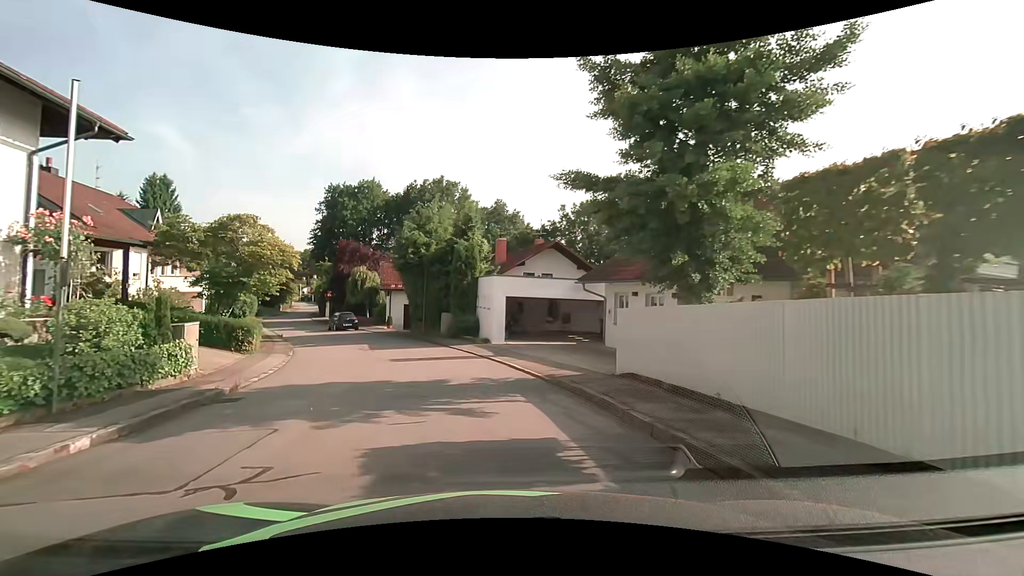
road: residential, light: Day
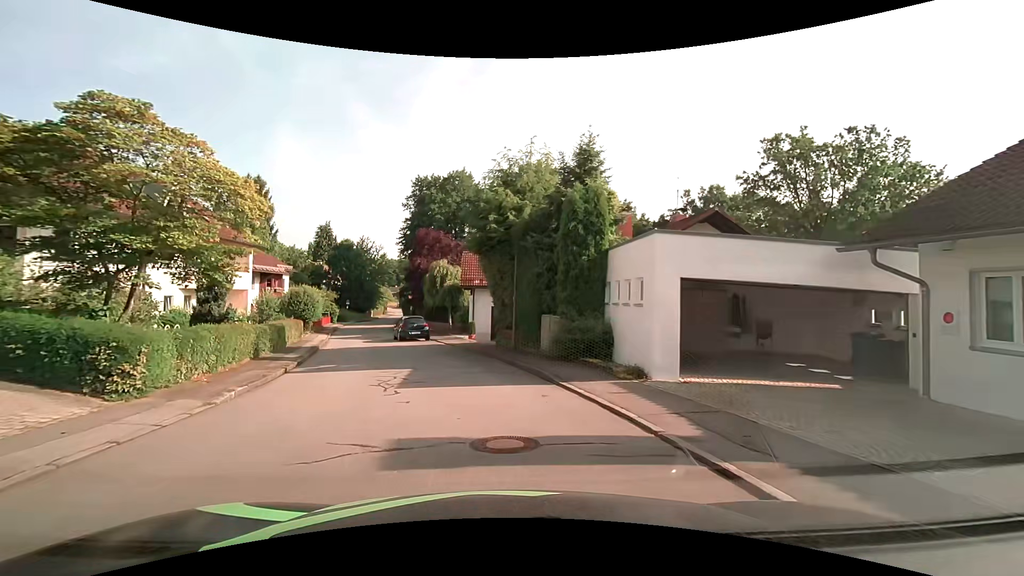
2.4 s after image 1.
(-1.2, +12.1) m; -11°
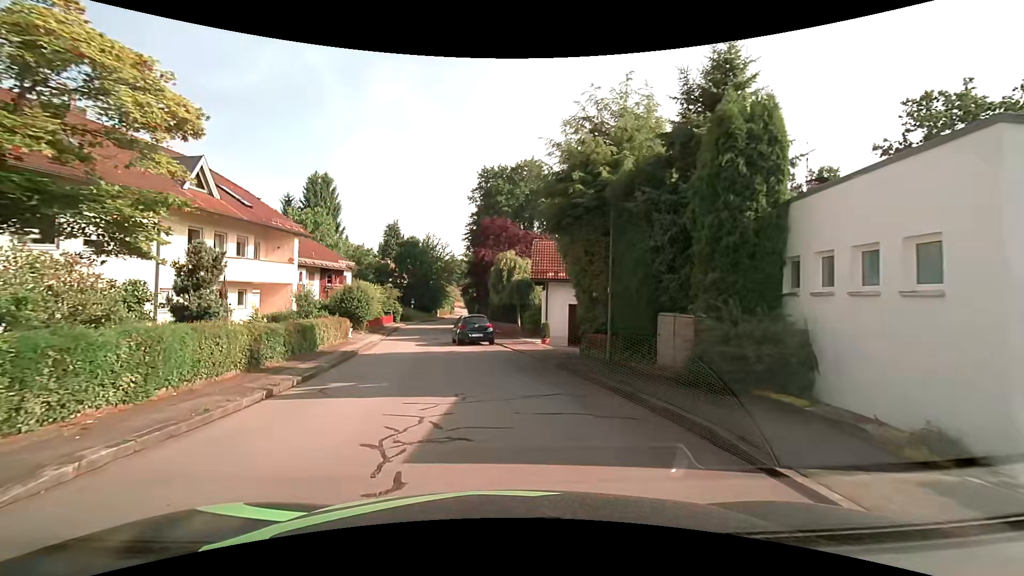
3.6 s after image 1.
(-0.4, +5.7) m; -9°
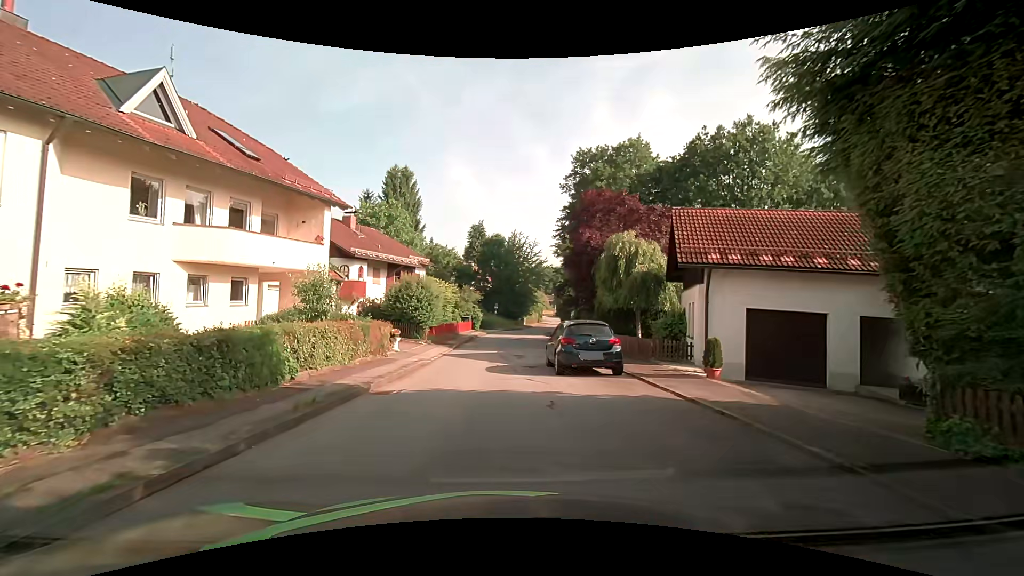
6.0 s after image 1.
(-0.9, +10.3) m; -10°
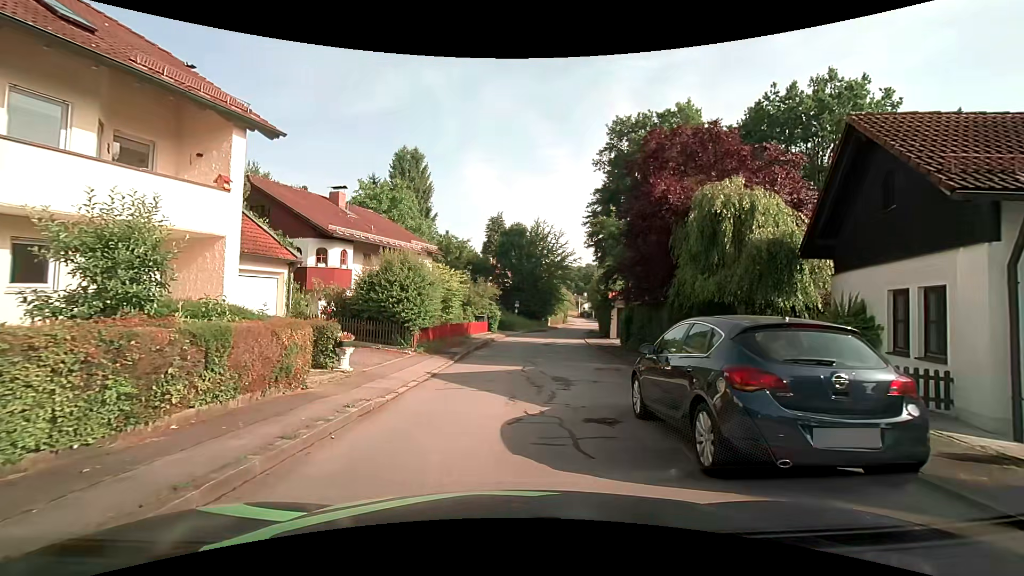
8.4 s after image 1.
(-0.2, +8.8) m; -2°
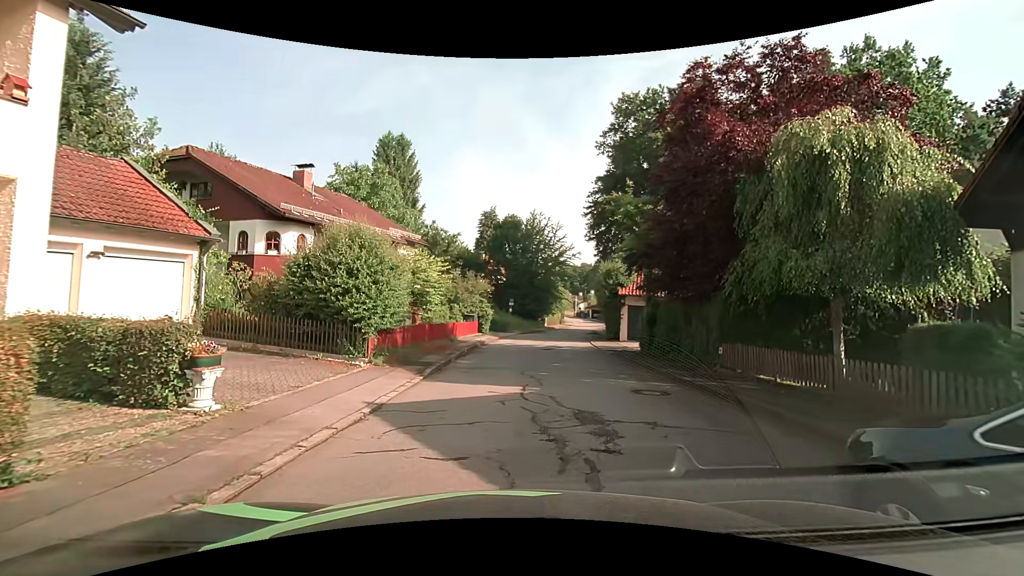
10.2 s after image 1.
(0.0, +5.0) m; +1°
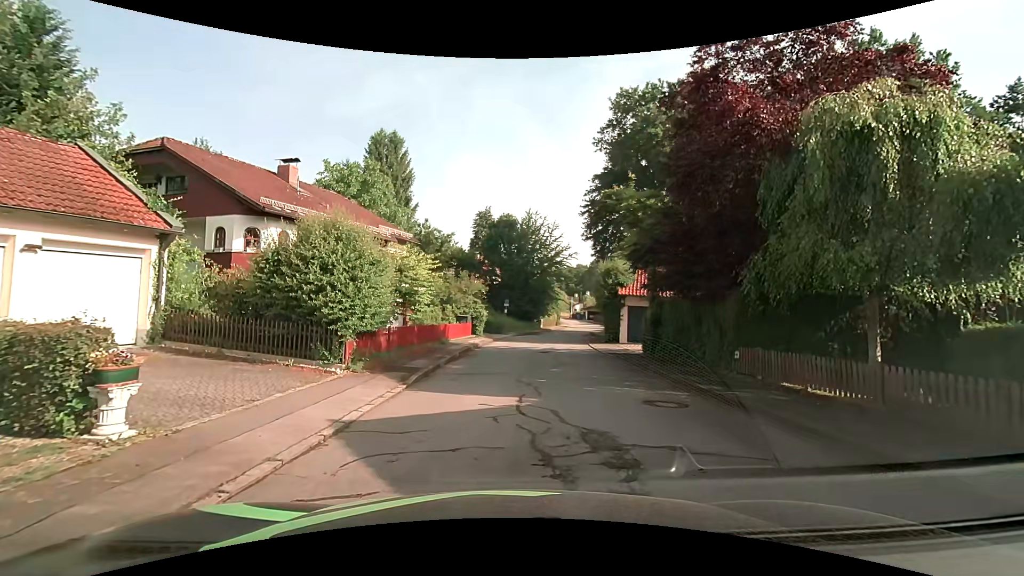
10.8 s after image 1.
(0.0, +1.3) m; +2°
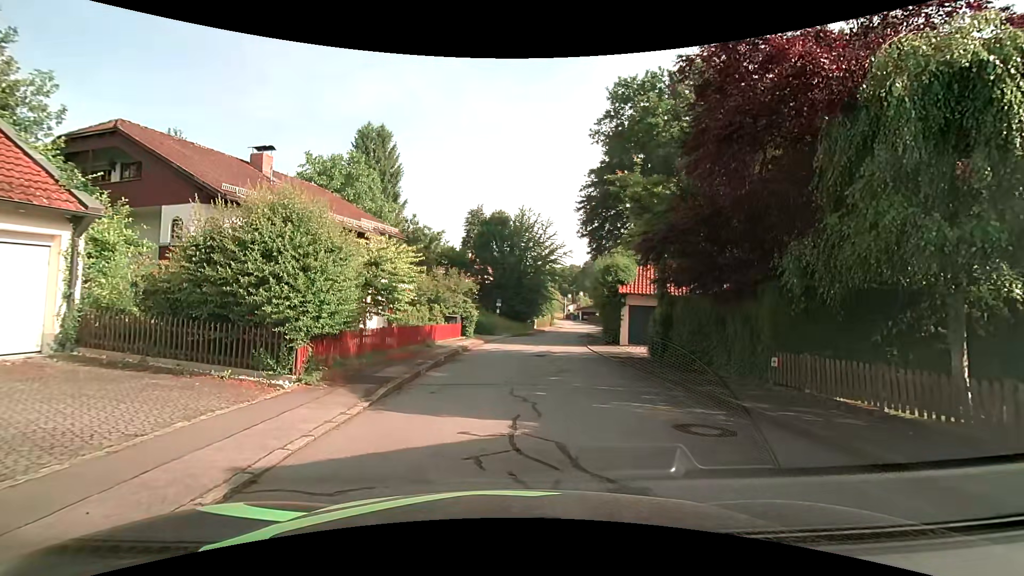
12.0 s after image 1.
(0.0, +2.1) m; 0°
